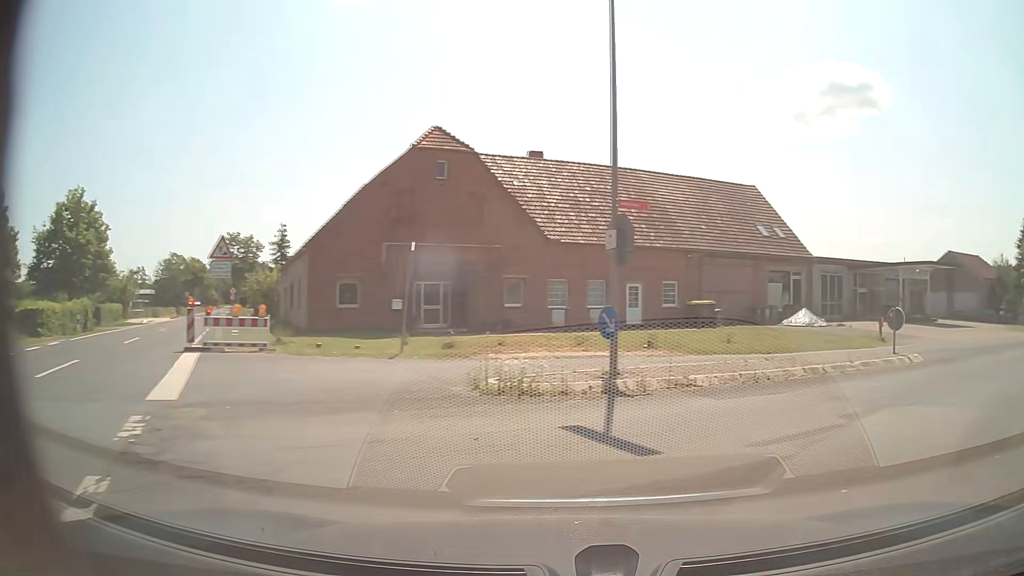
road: tertiary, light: Day
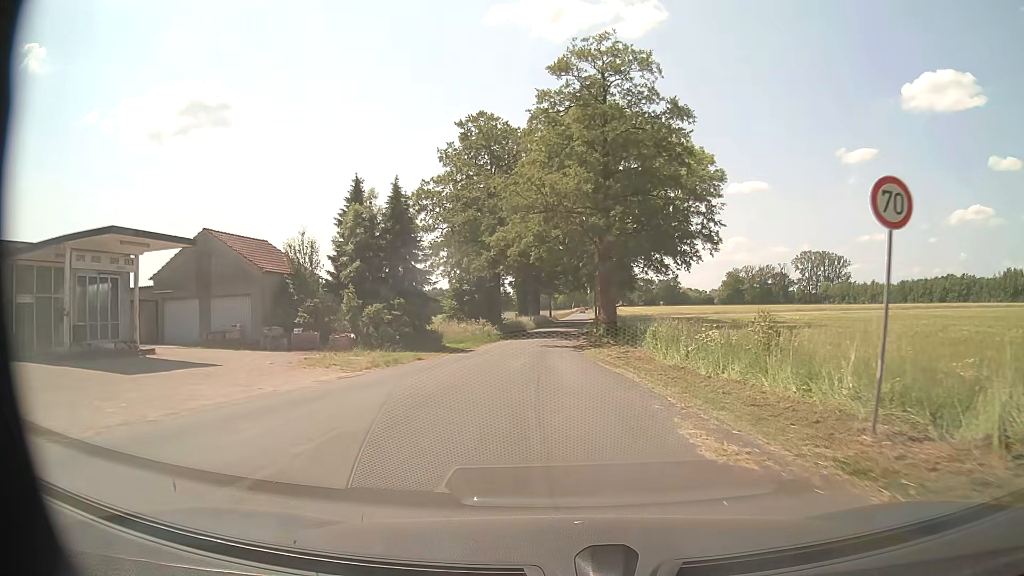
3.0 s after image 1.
(+15.3, +18.5) m; +57°
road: residential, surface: paved
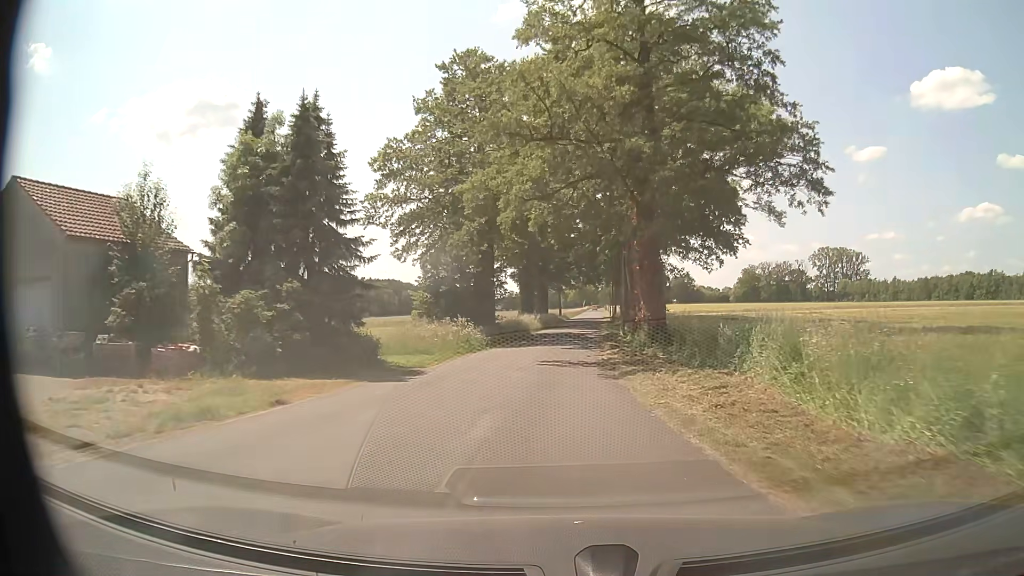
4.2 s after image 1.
(0.0, +14.6) m; -1°
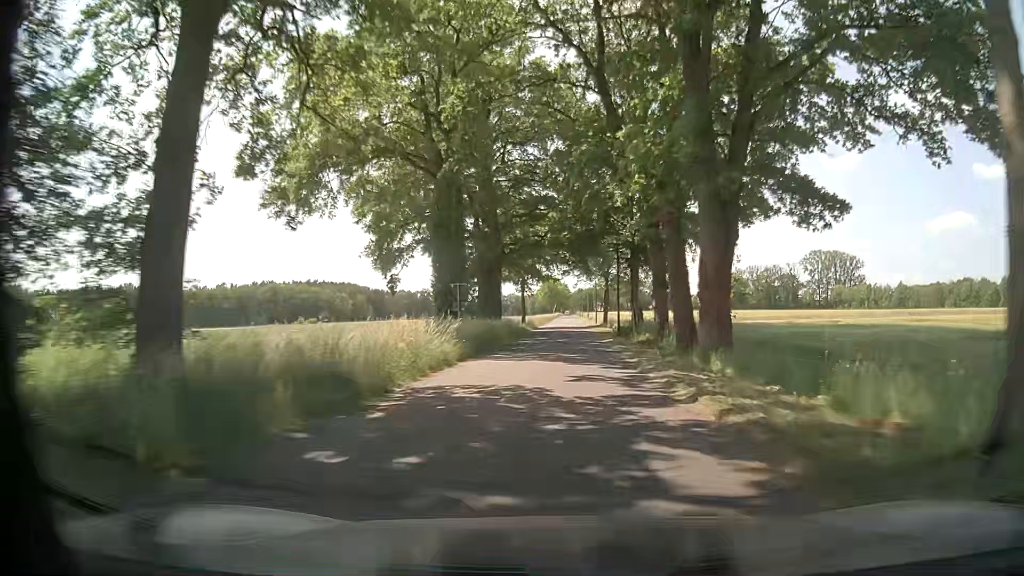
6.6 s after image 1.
(+0.6, +37.1) m; +4°
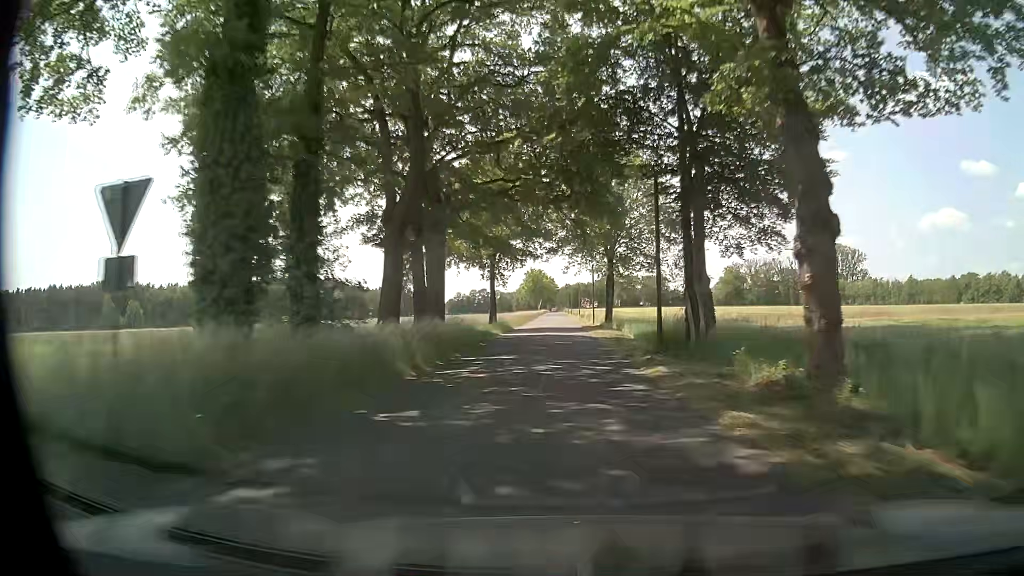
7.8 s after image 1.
(0.0, +21.7) m; 0°
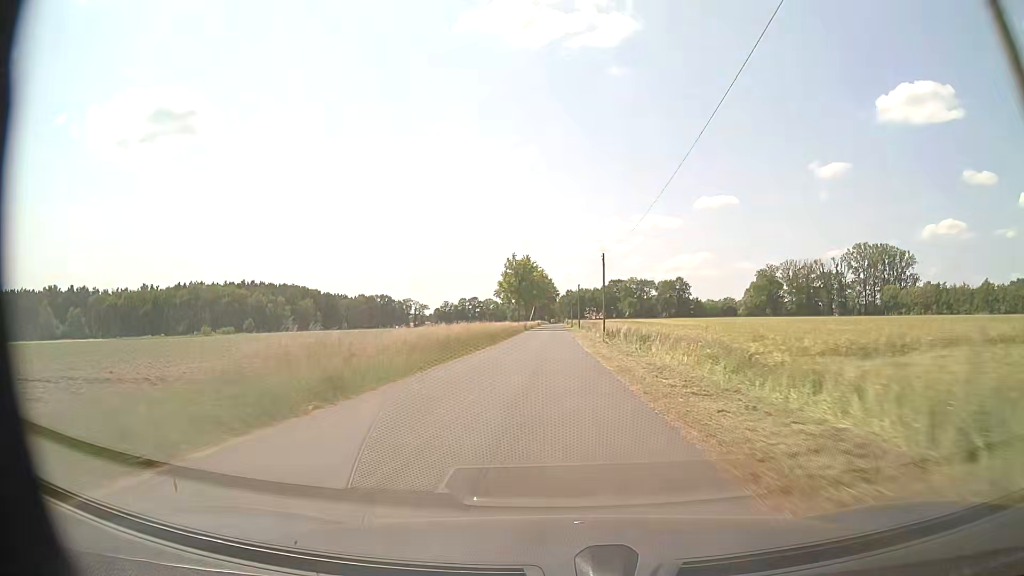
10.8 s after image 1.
(+0.7, +58.5) m; 0°
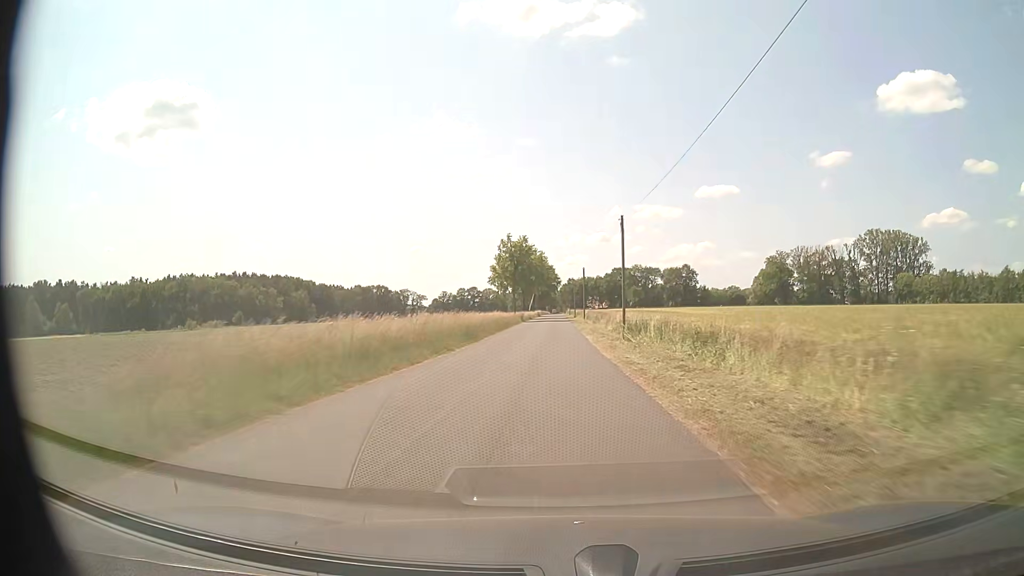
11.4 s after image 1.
(0.0, +12.2) m; 0°
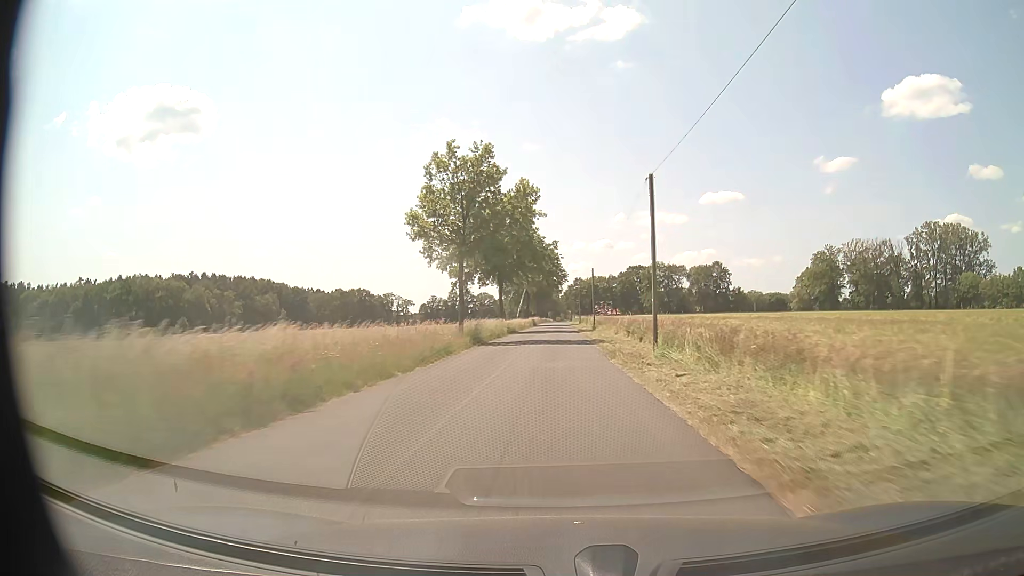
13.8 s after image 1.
(-0.2, +49.7) m; 0°
(0, +10) (0, +20) (0, +30) (0, +40) (0, +50) (0, +60) (0, +70) (0, +80) (0, +90) (0, +100) m
